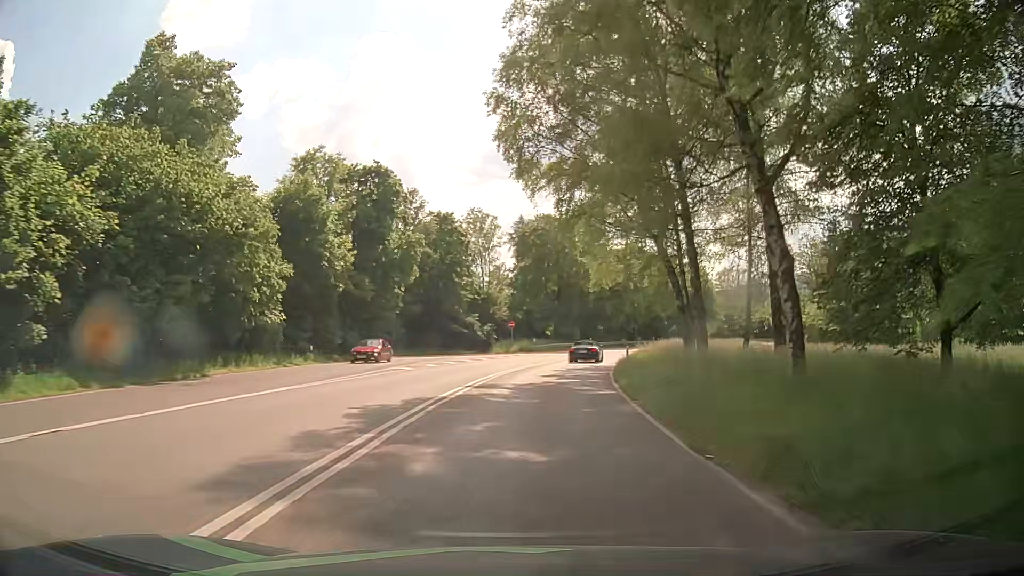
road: primary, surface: asphalt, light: Day
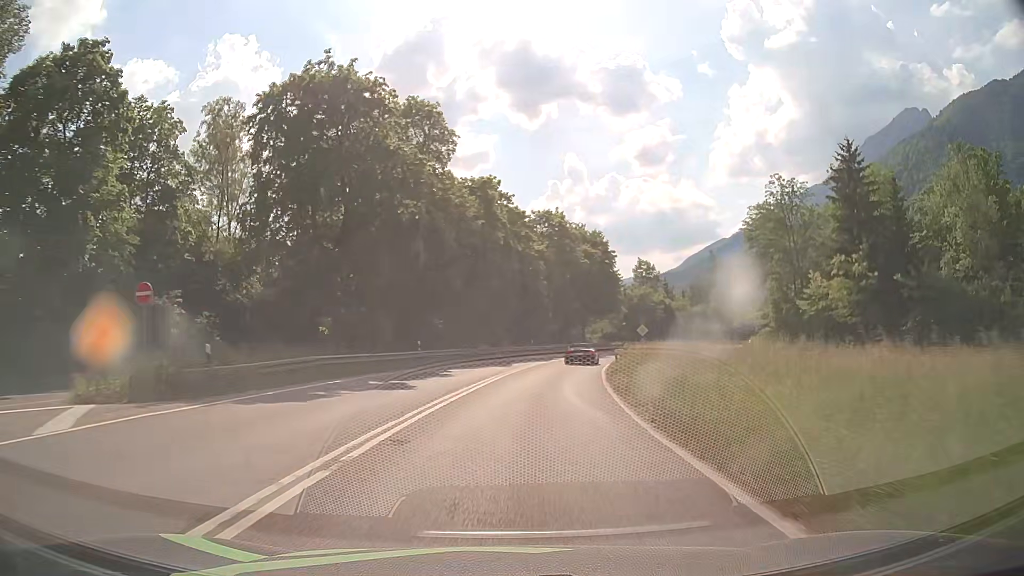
(+5.6, +45.4) m; +14°
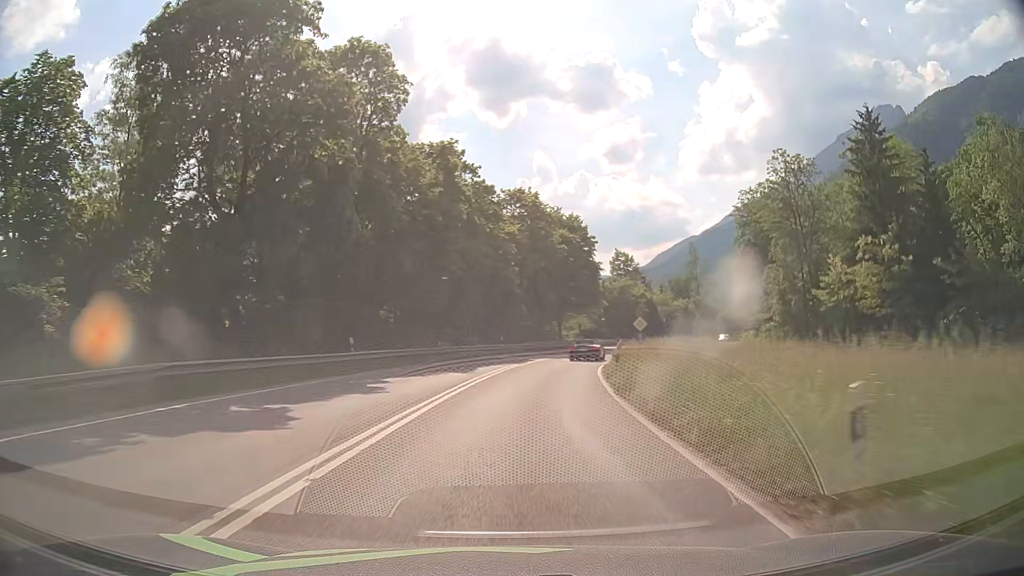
(+0.3, +9.2) m; +3°
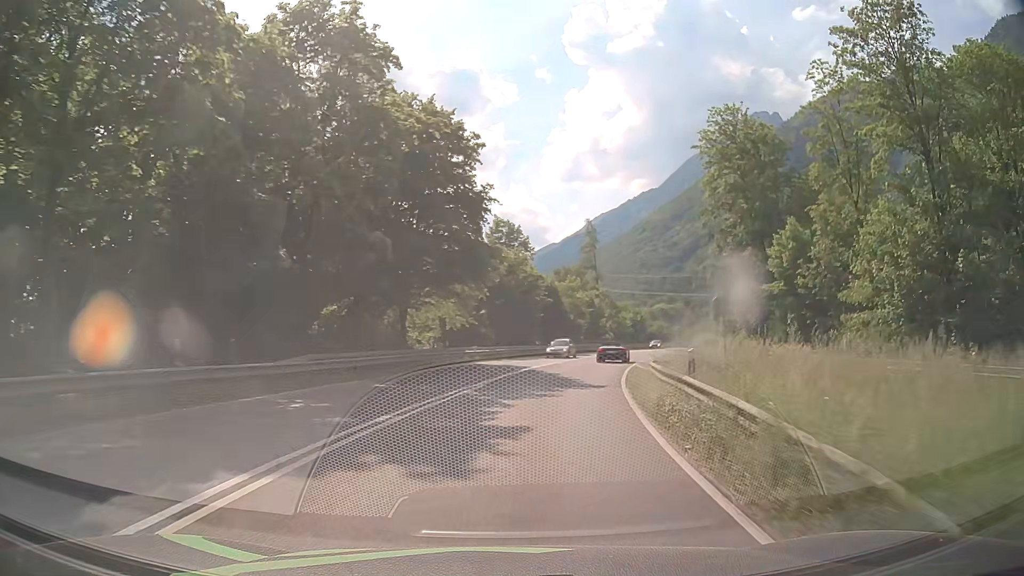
(+3.2, +36.5) m; +11°
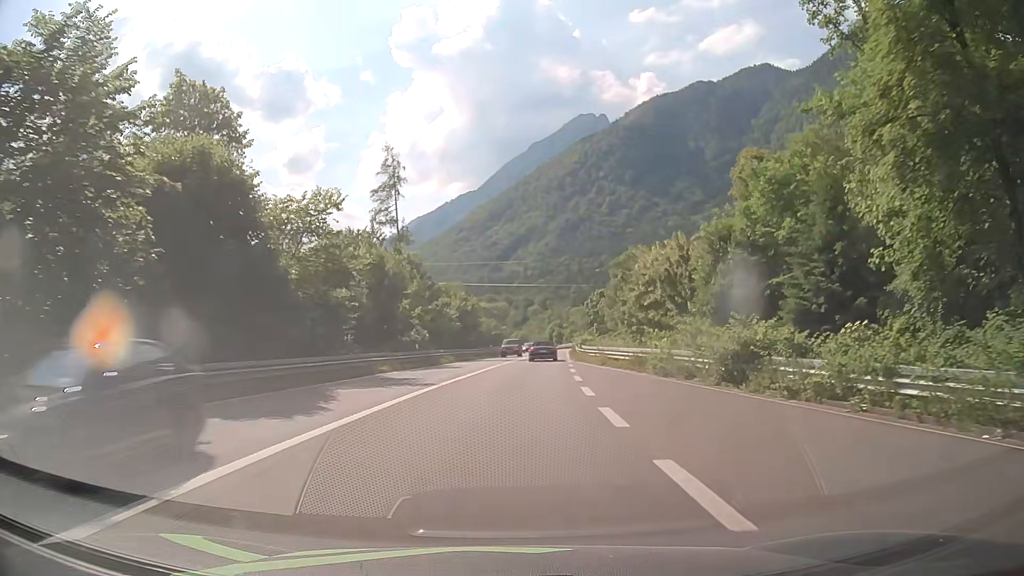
(+7.3, +44.9) m; +16°
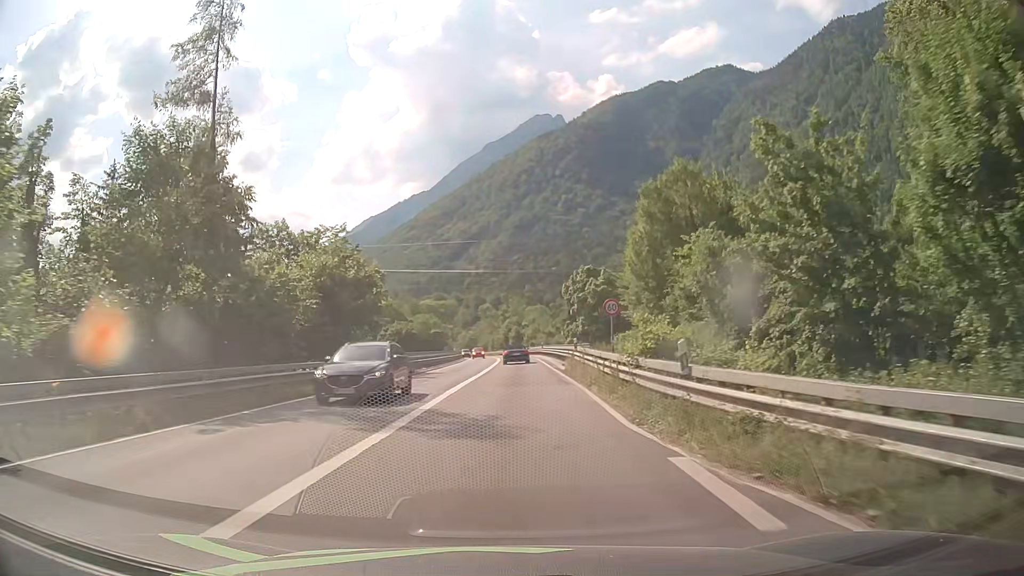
(+1.8, +36.6) m; +5°
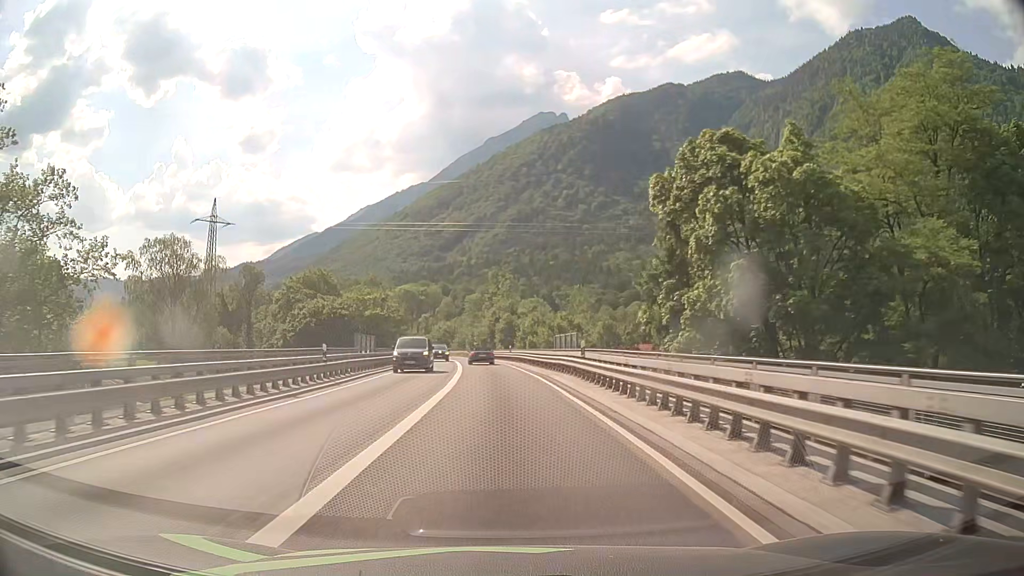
(+0.5, +45.9) m; +1°
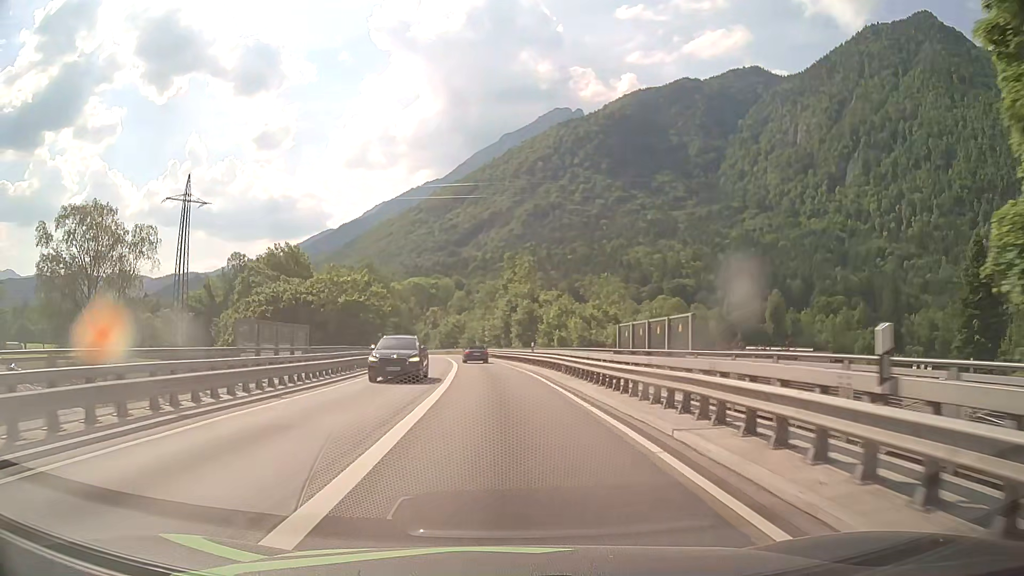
(-0.2, +18.4) m; -2°
(0, +10) (0, +20) (-1, +30) (-1, +40) (-2, +50) (-3, +60) (-4, +70) (-6, +80) (-7, +90) (-9, +99) m
